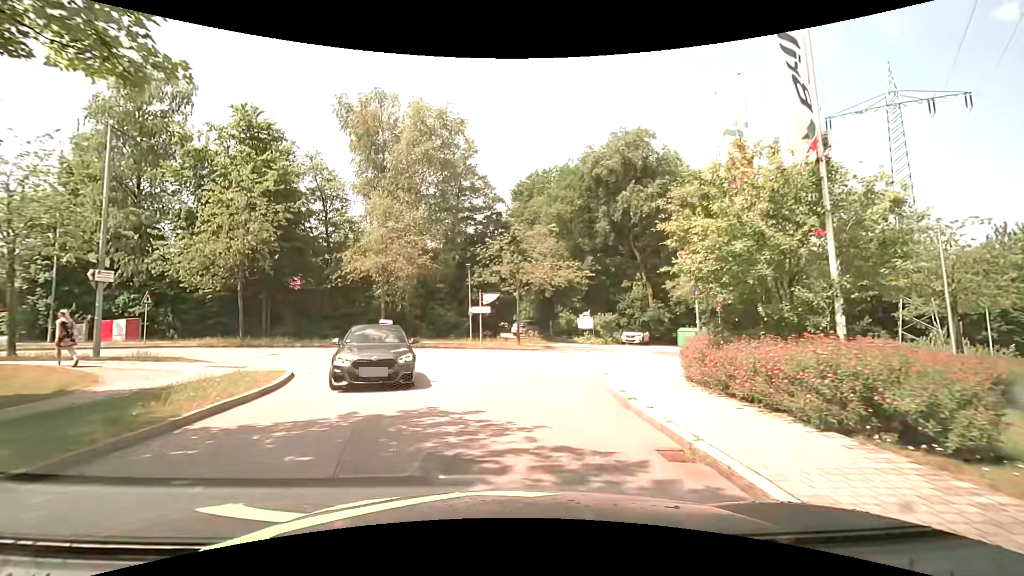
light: Day
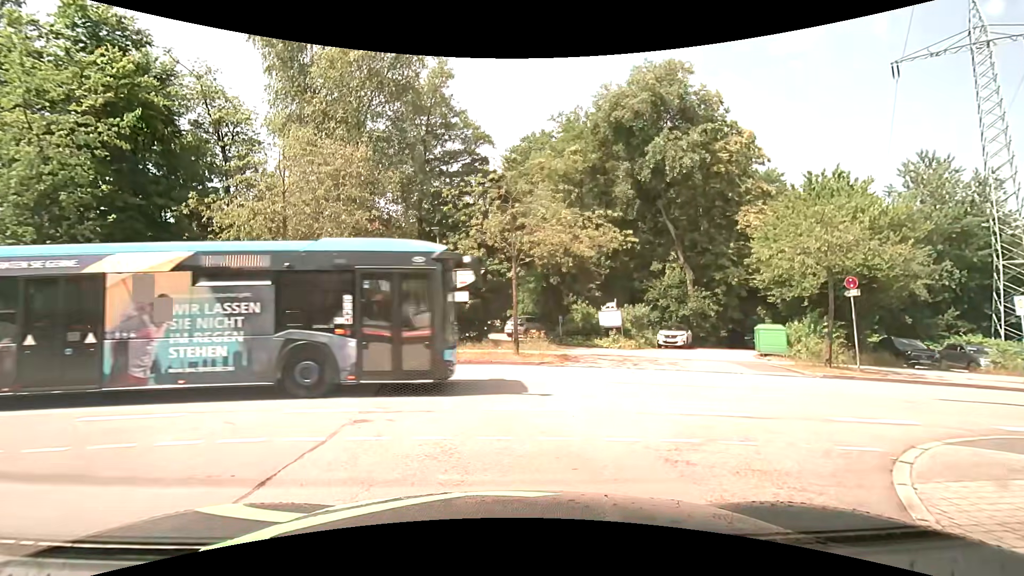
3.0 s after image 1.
(0.0, +11.6) m; +1°
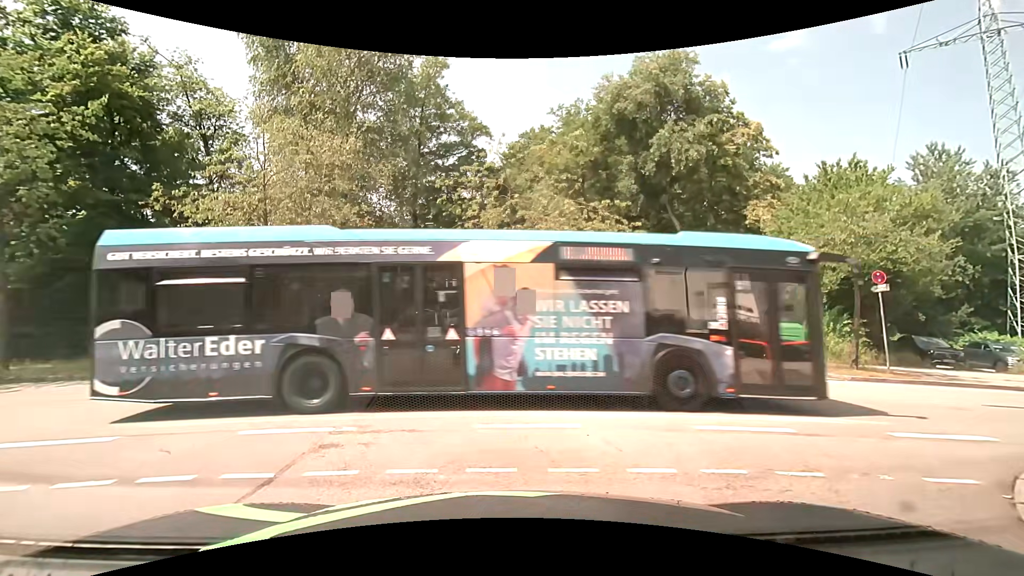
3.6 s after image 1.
(0.0, +1.3) m; -1°
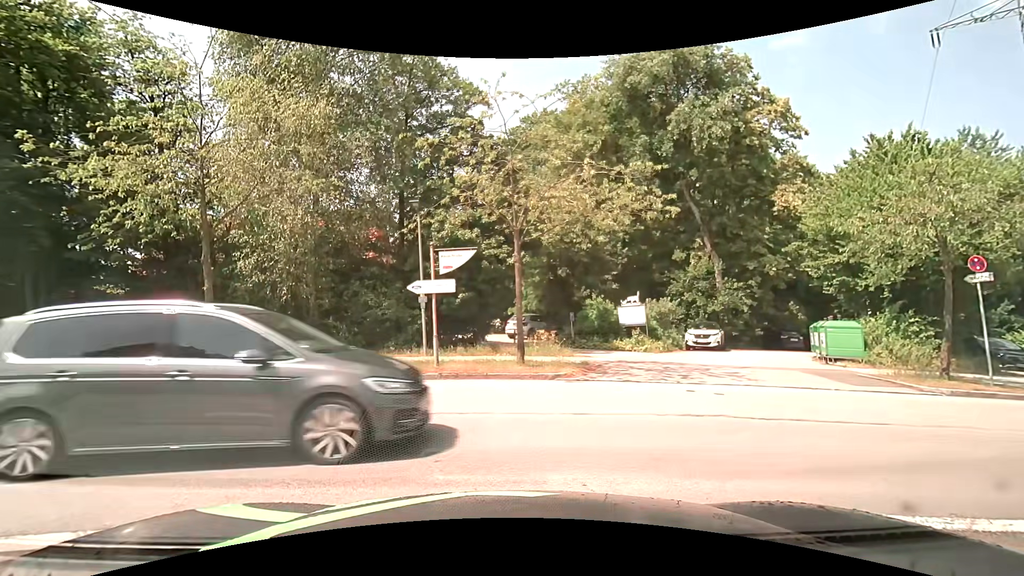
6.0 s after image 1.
(0.0, +3.2) m; +1°
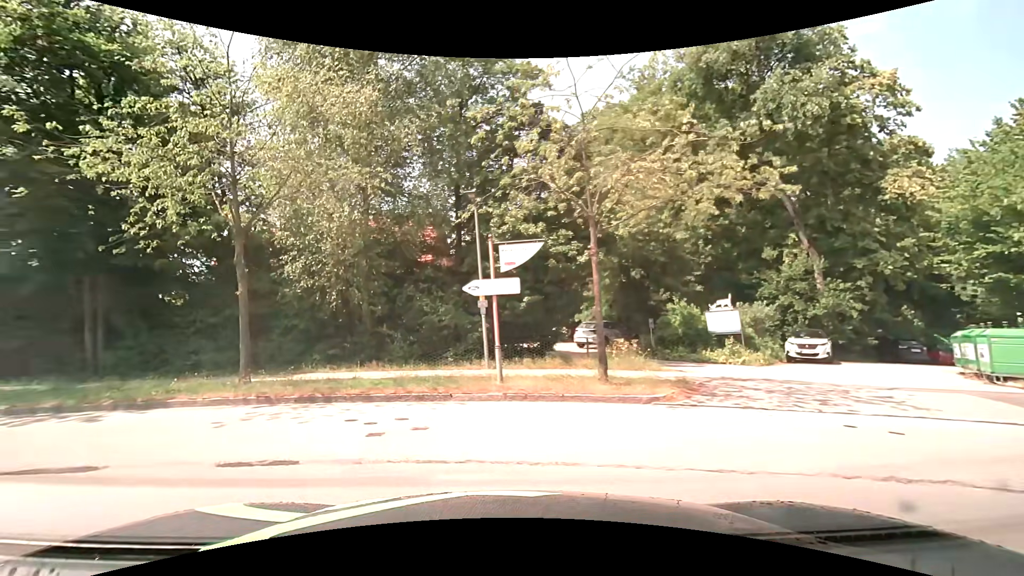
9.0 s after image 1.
(-0.1, +2.6) m; -8°
(-5, +8) (-15, +10) (-25, +11) (-35, +11) (-45, +11) (-55, +10) (-65, +8) (-75, +6) (-84, +4) (-94, +2) m
